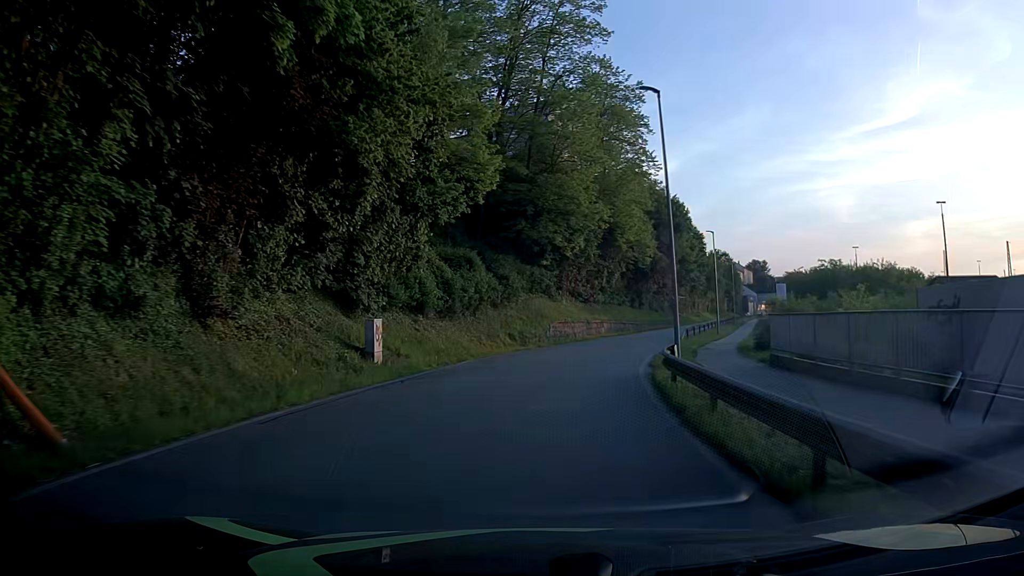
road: residential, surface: asphalt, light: Day
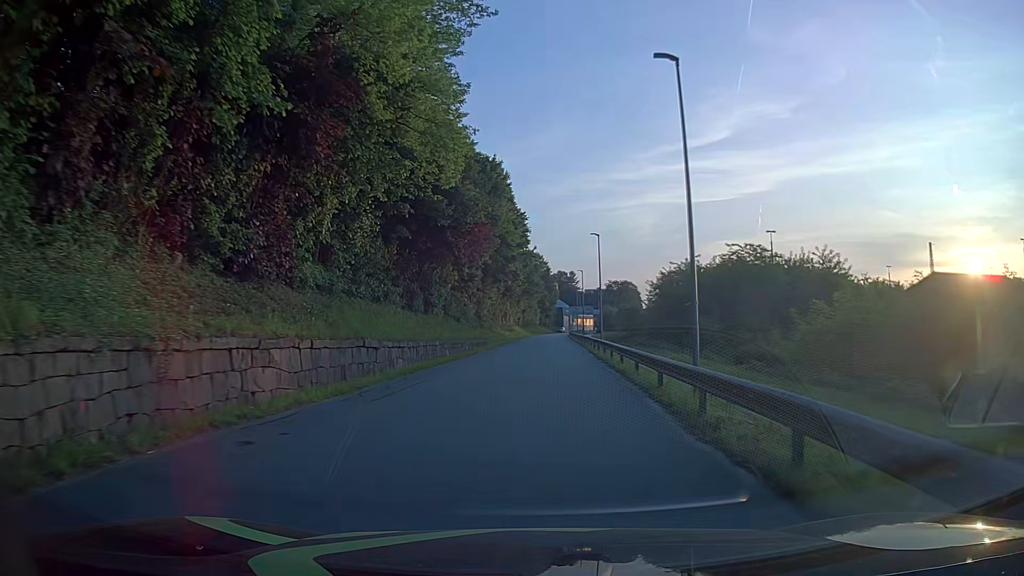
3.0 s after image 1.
(+5.6, +38.0) m; +17°
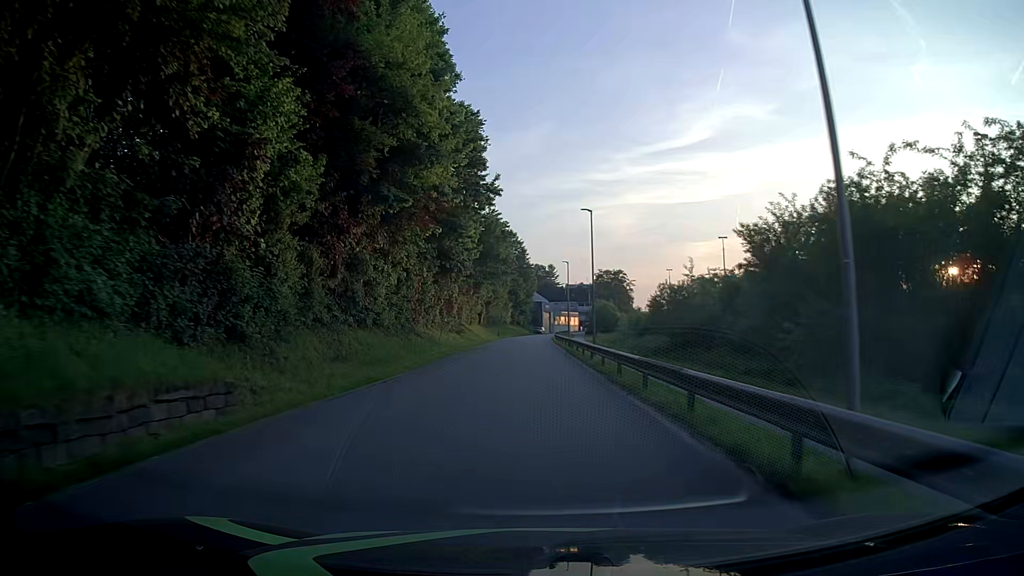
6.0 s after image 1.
(+1.3, +40.4) m; +2°
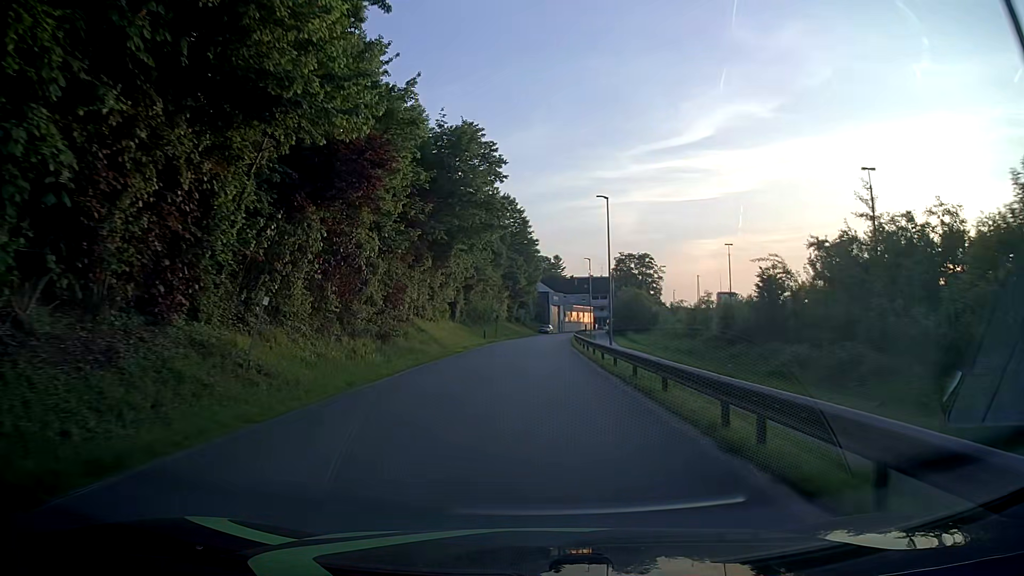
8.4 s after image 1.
(-0.2, +33.7) m; 0°
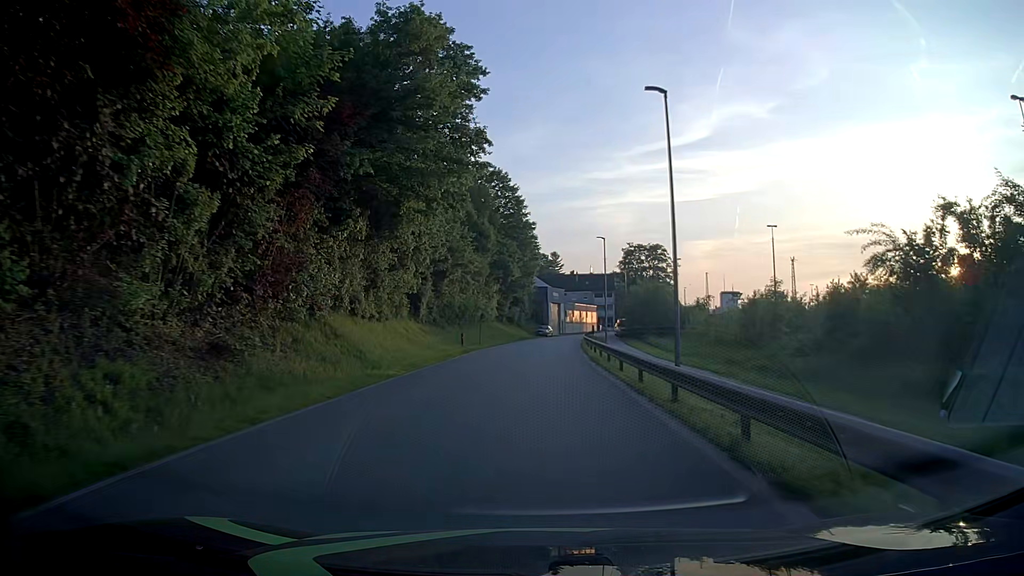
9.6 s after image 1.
(0.0, +16.6) m; 0°
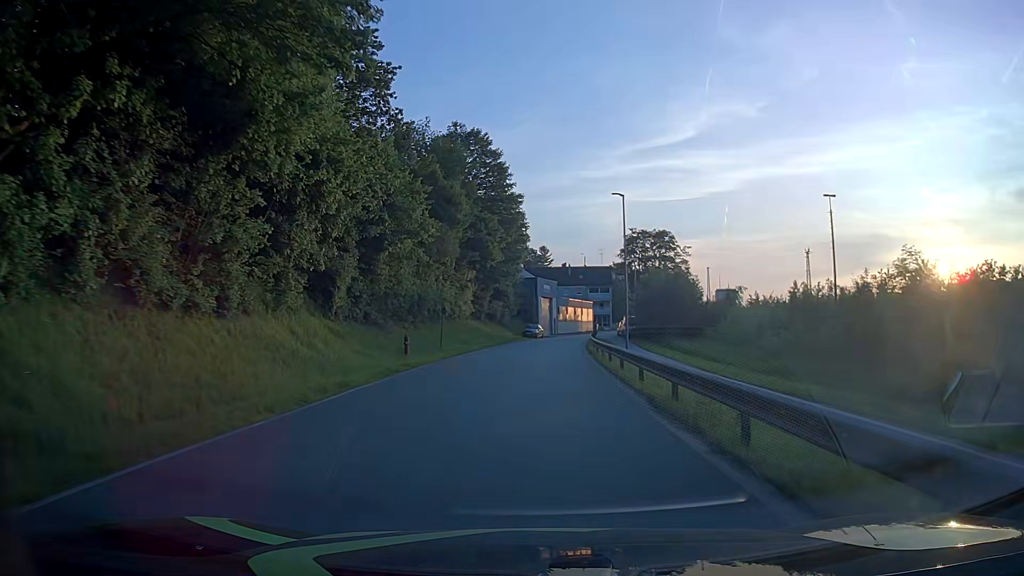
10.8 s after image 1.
(+0.2, +16.2) m; +1°
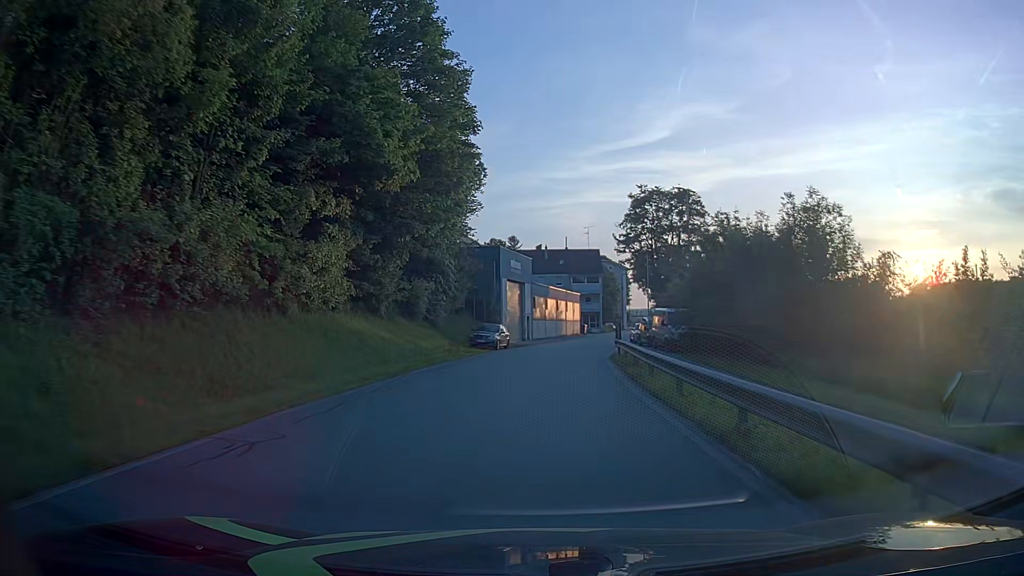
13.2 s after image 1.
(+0.8, +31.8) m; +3°
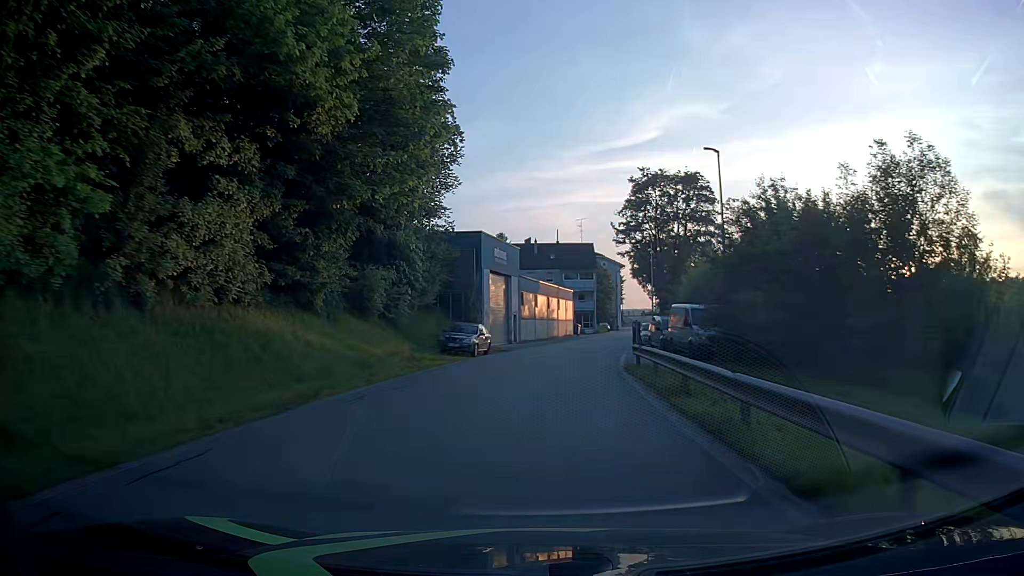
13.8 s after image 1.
(+0.1, +7.8) m; +1°
